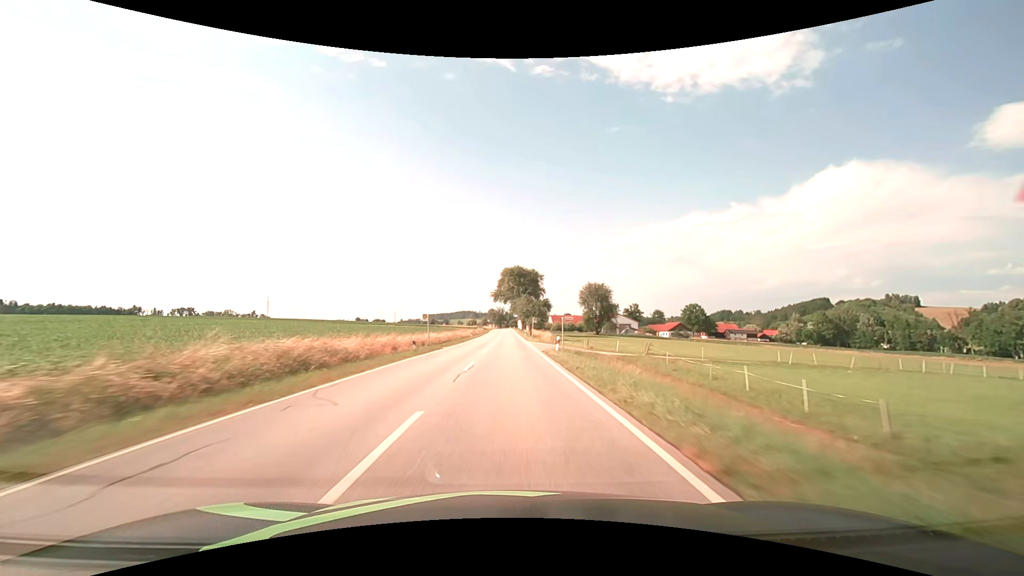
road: secondary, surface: asphalt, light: Day
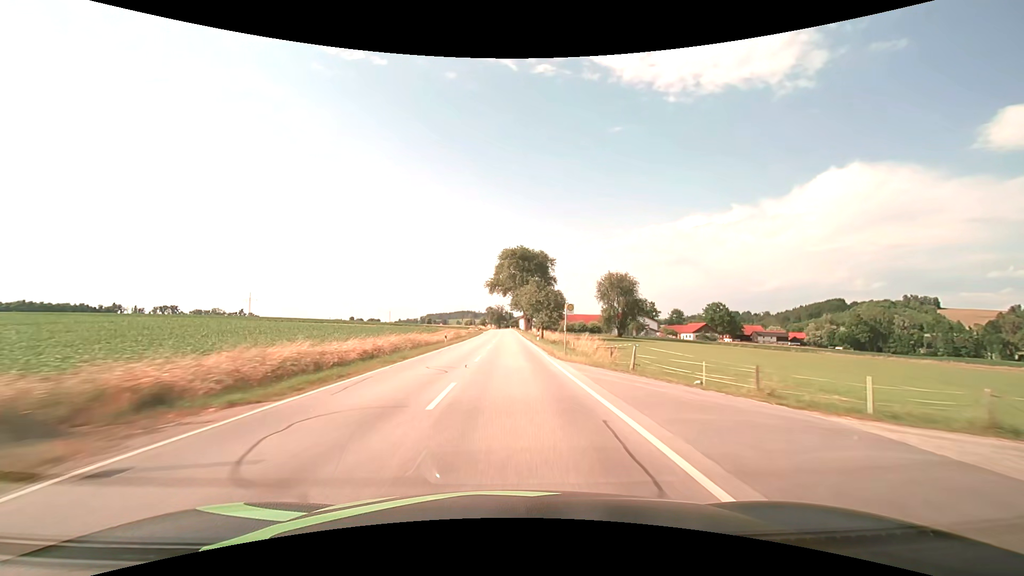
(0.0, +32.2) m; 0°
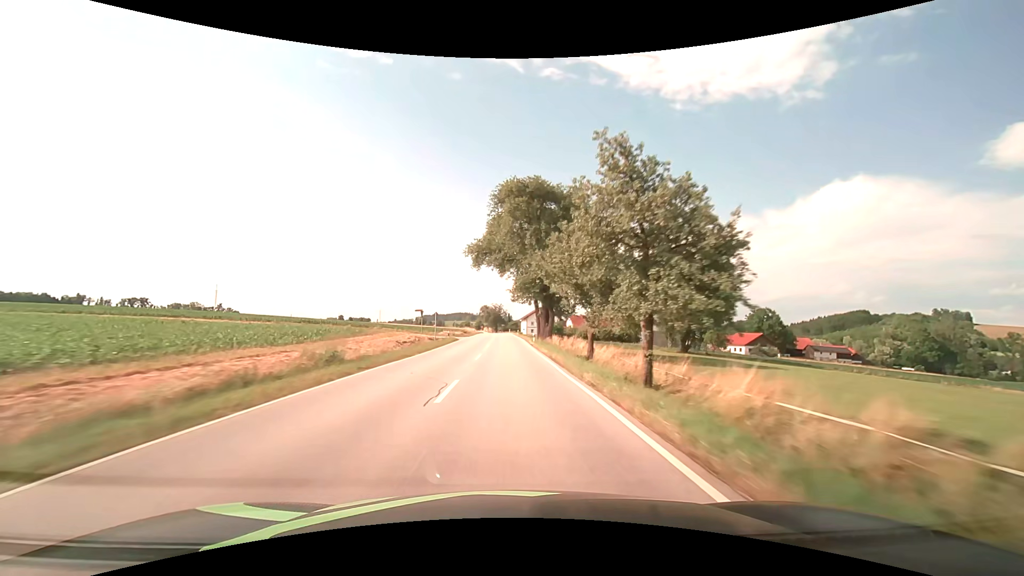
(0.0, +48.1) m; 0°
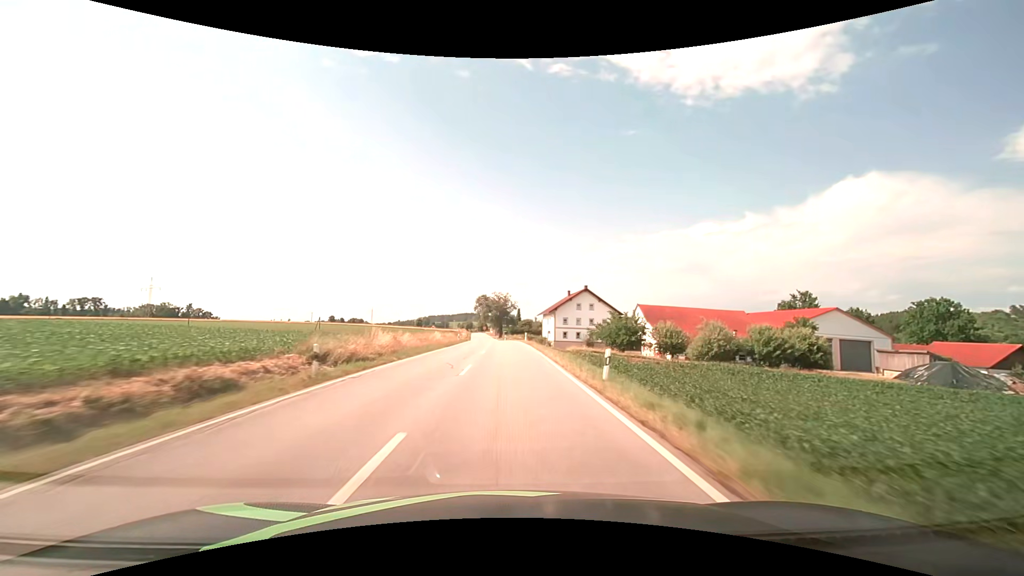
(-0.4, +79.7) m; -1°
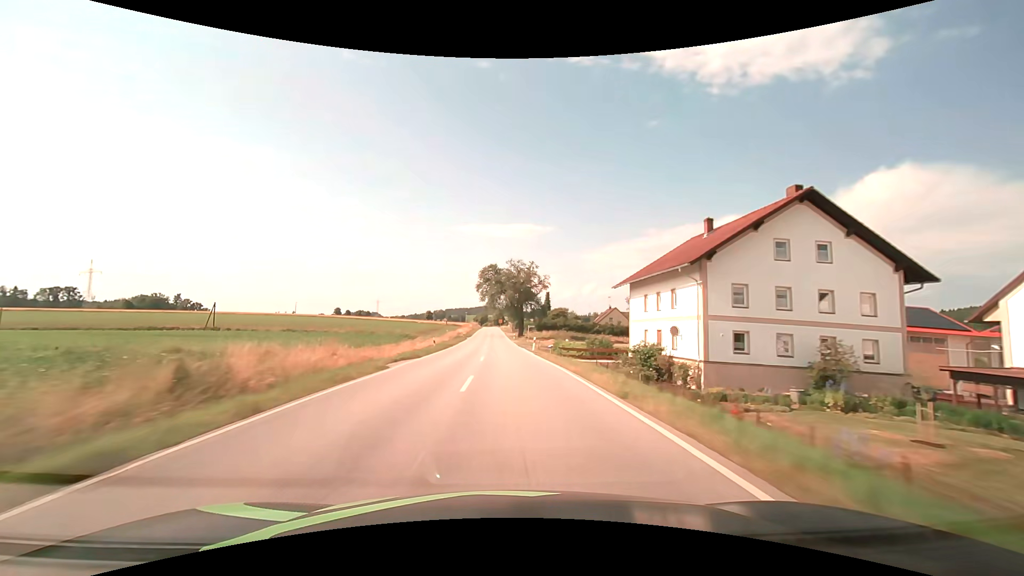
(-1.1, +63.7) m; -2°
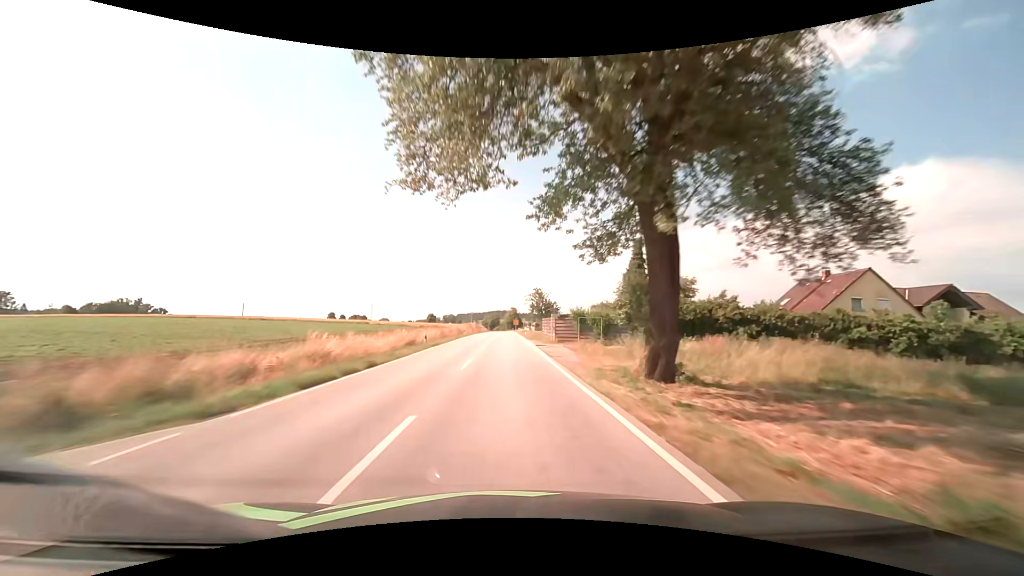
(-1.6, +79.9) m; -2°
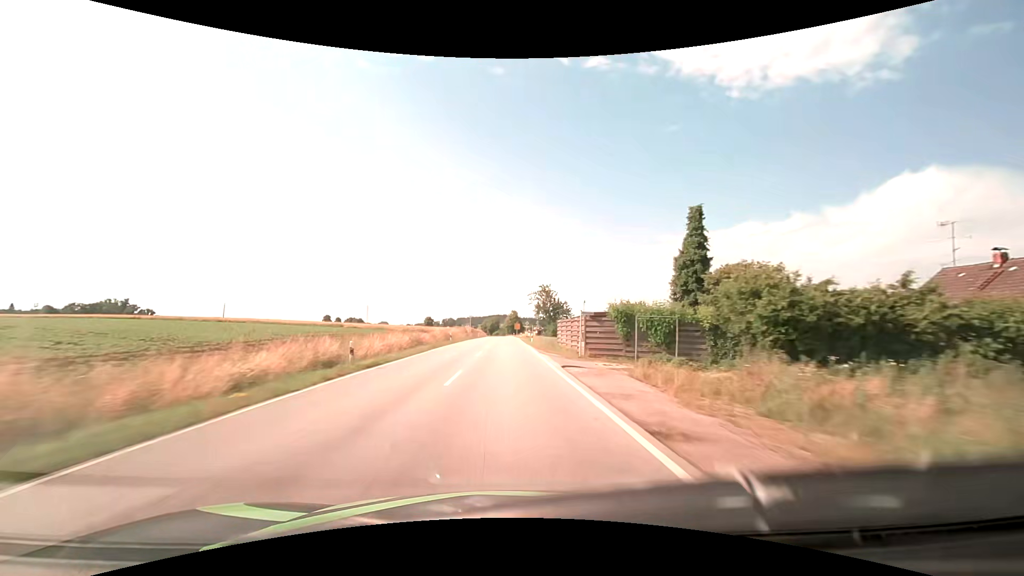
(0.0, +15.9) m; 0°
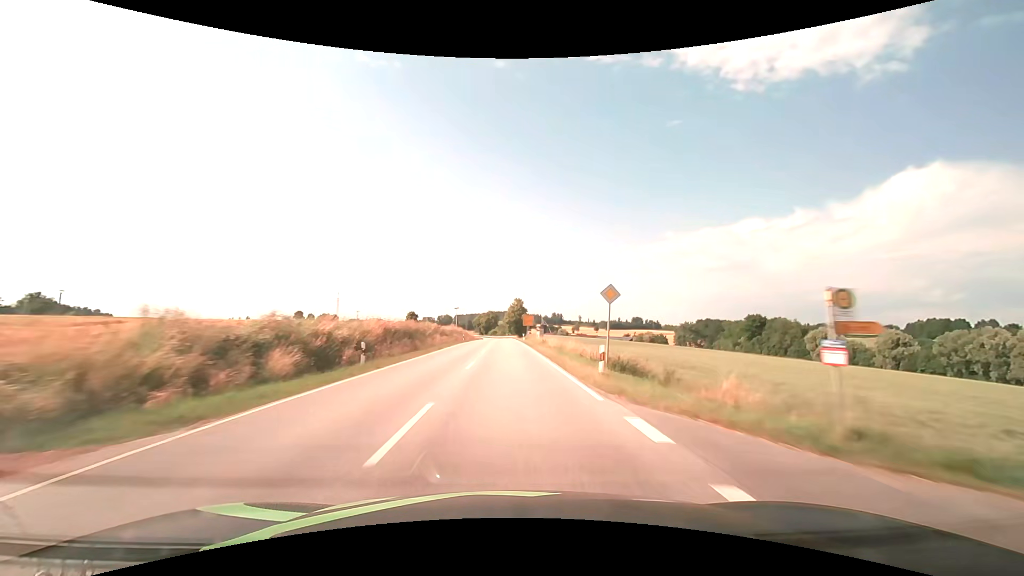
(-0.1, +79.0) m; 0°
(0, +10) (0, +20) (0, +30) (0, +40) (0, +50) (0, +60) (0, +70) (0, +80) (0, +90) (-1, +100) m
